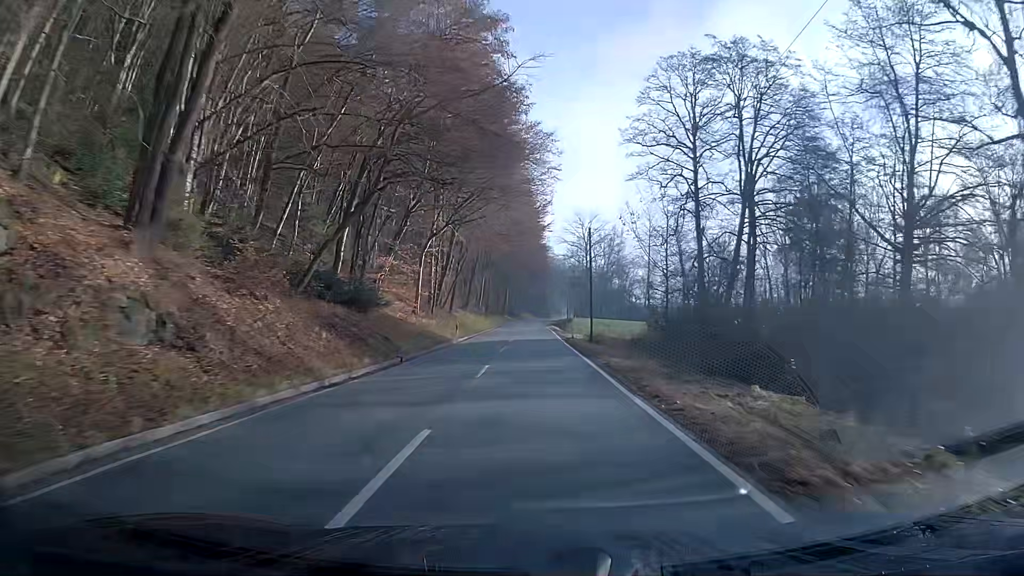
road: secondary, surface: asphalt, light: Day
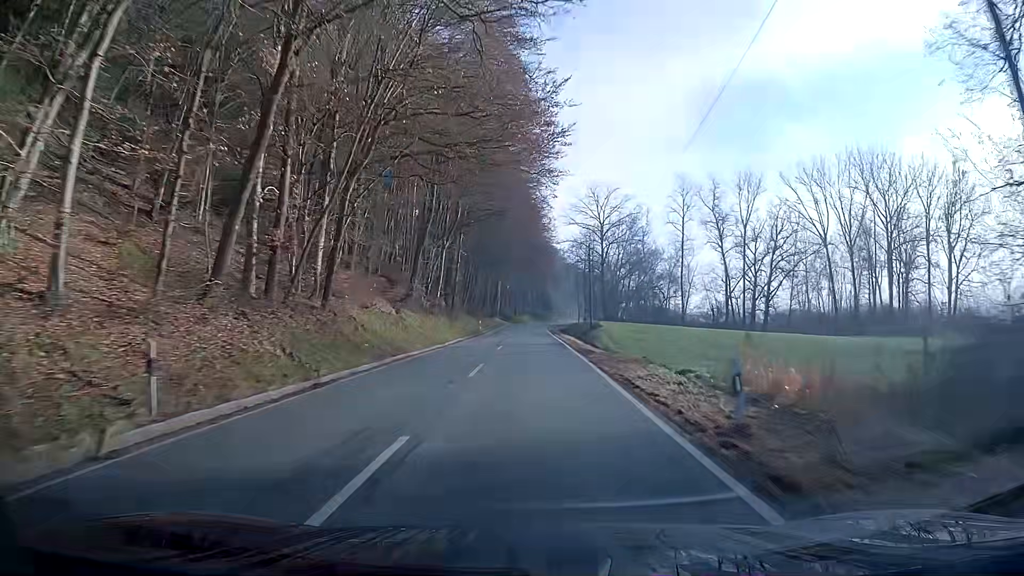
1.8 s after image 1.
(-0.1, +35.6) m; -1°
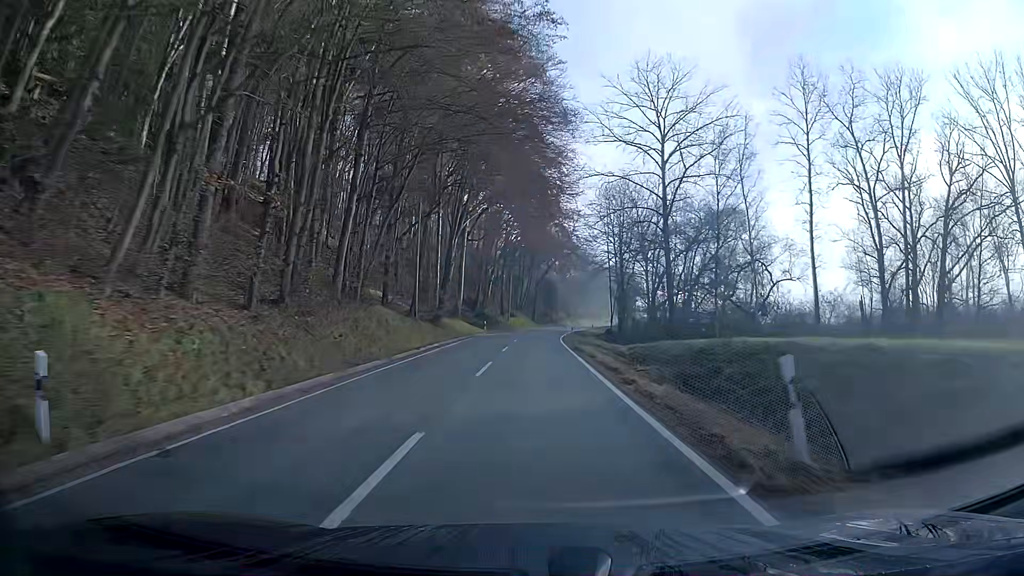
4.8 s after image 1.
(-0.1, +58.6) m; 0°
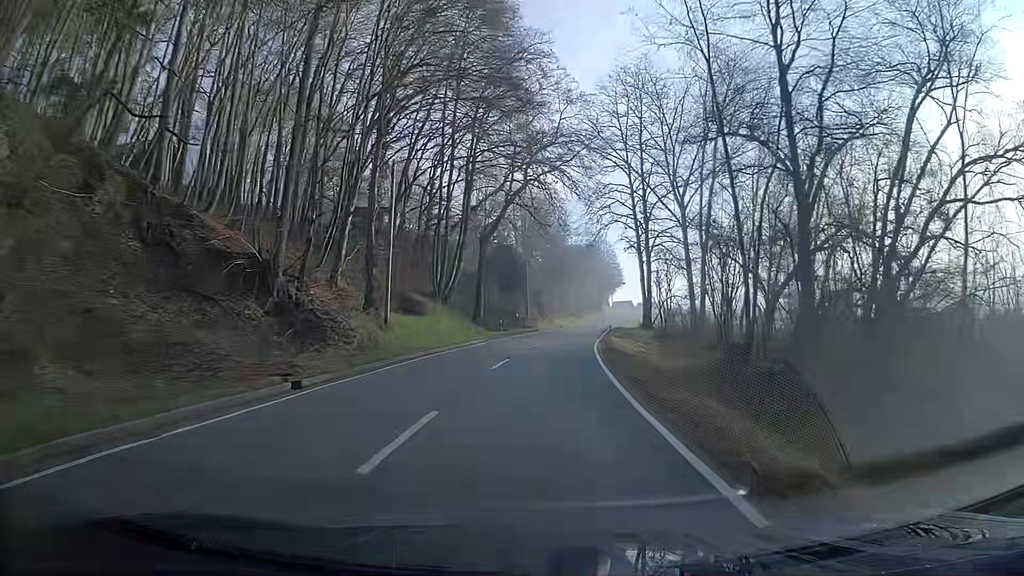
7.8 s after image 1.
(+1.1, +57.4) m; +3°
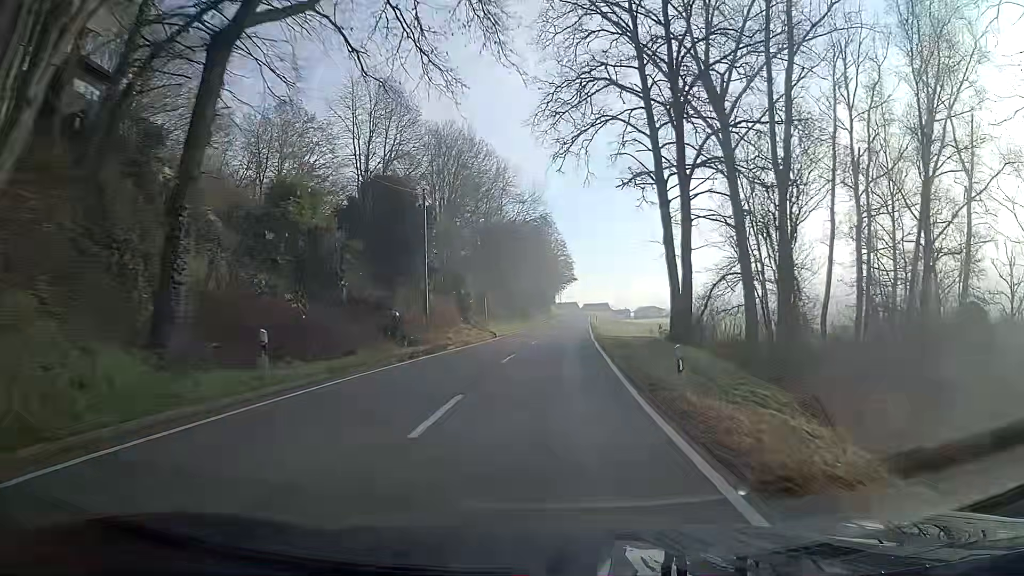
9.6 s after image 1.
(+2.3, +34.0) m; +7°
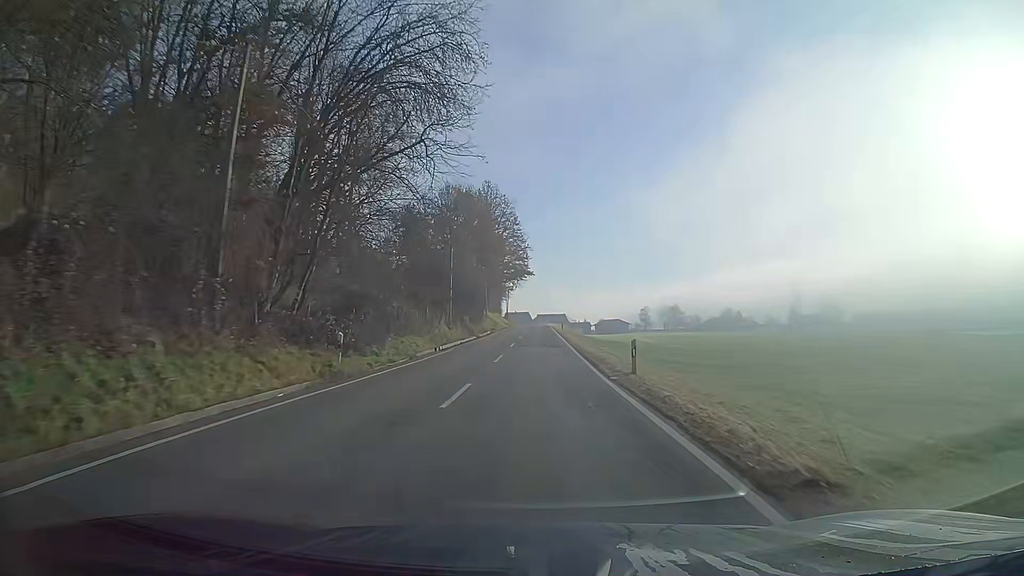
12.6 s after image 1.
(+2.7, +56.8) m; +4°
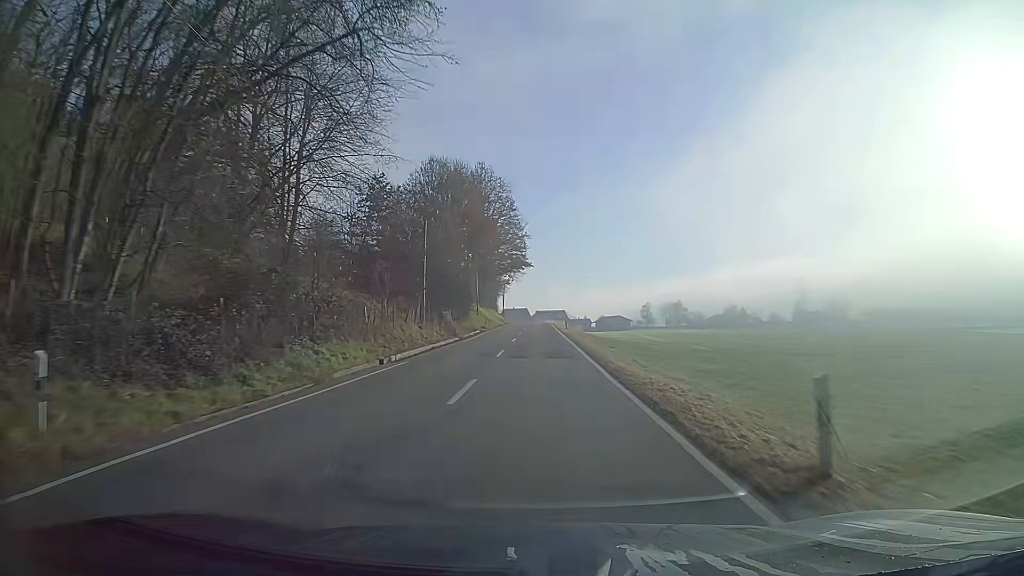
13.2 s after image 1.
(0.0, +11.4) m; 0°
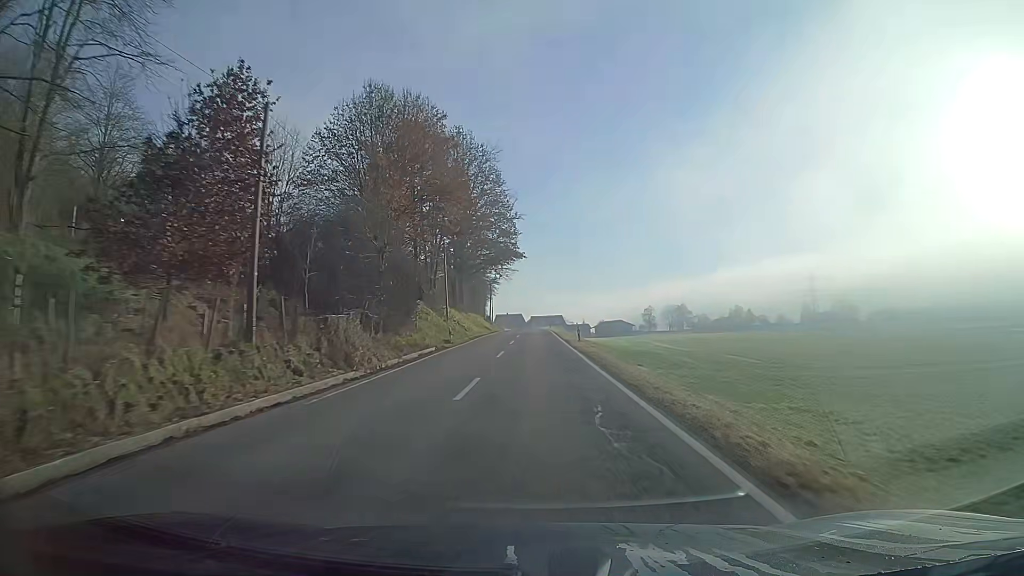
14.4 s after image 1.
(0.0, +22.7) m; 0°
